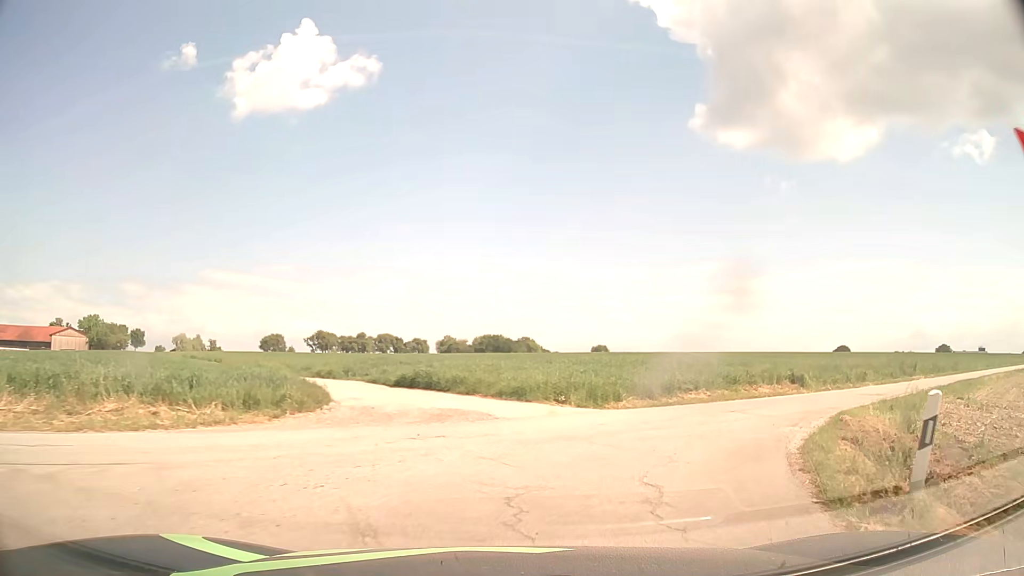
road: unclassified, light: Day
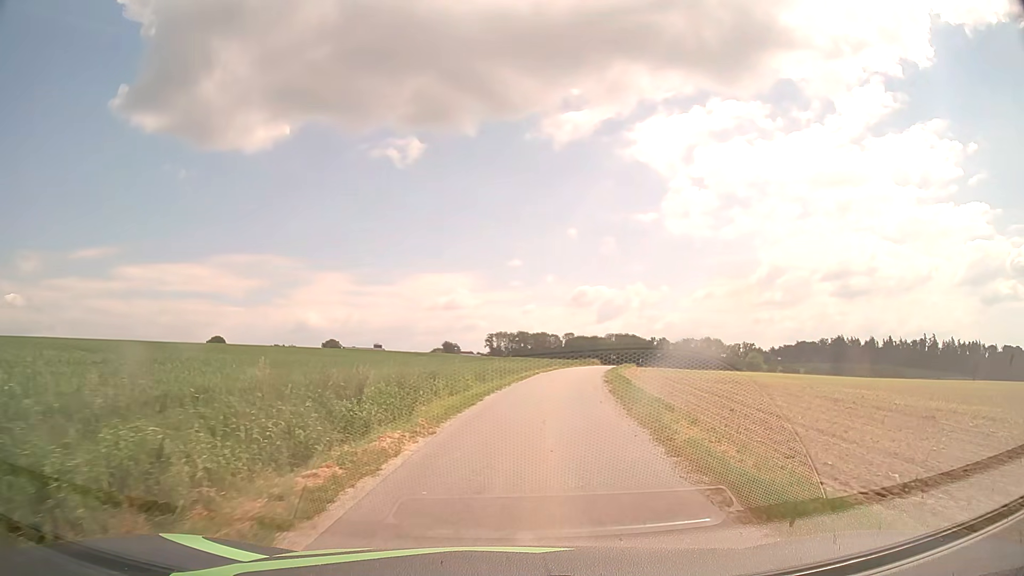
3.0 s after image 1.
(+12.3, +21.4) m; +54°
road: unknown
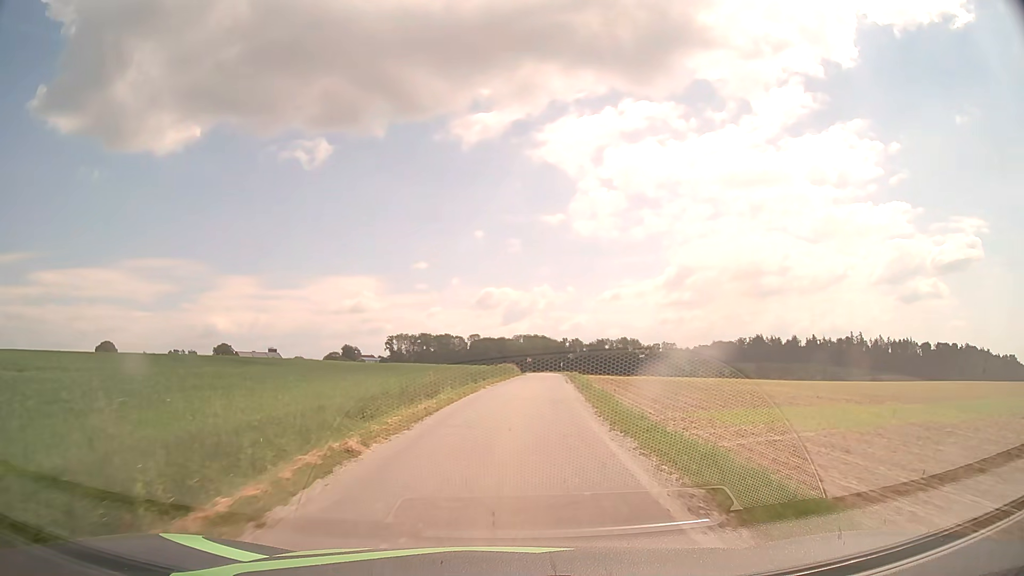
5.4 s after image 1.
(+2.7, +29.4) m; +9°
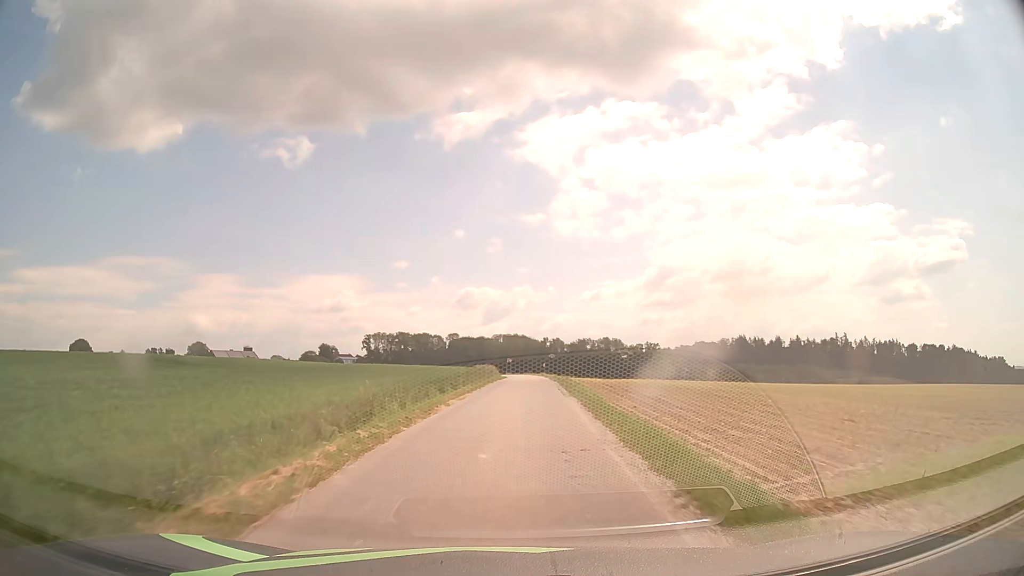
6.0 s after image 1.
(+0.1, +8.7) m; +2°
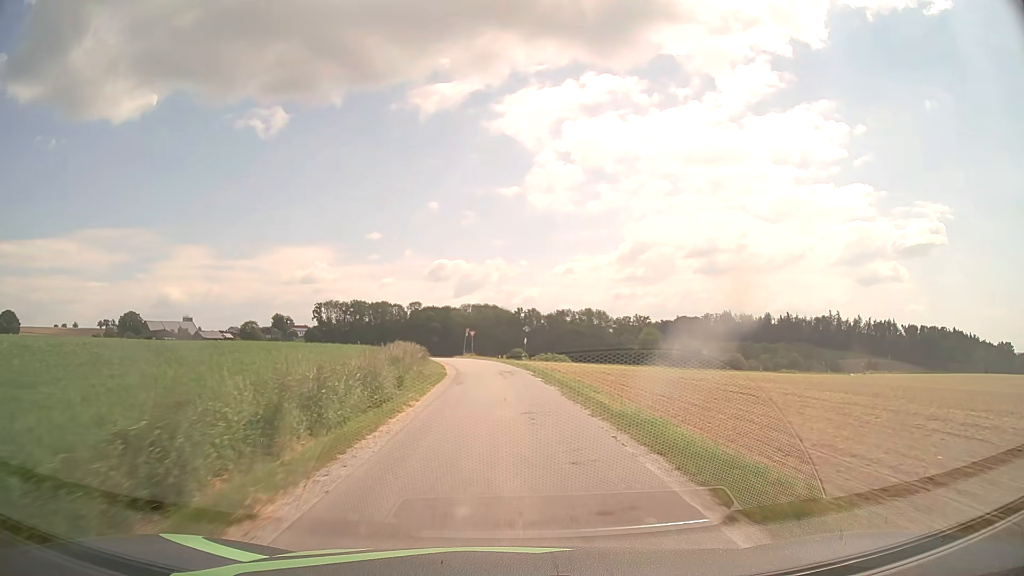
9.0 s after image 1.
(+1.4, +48.2) m; +2°
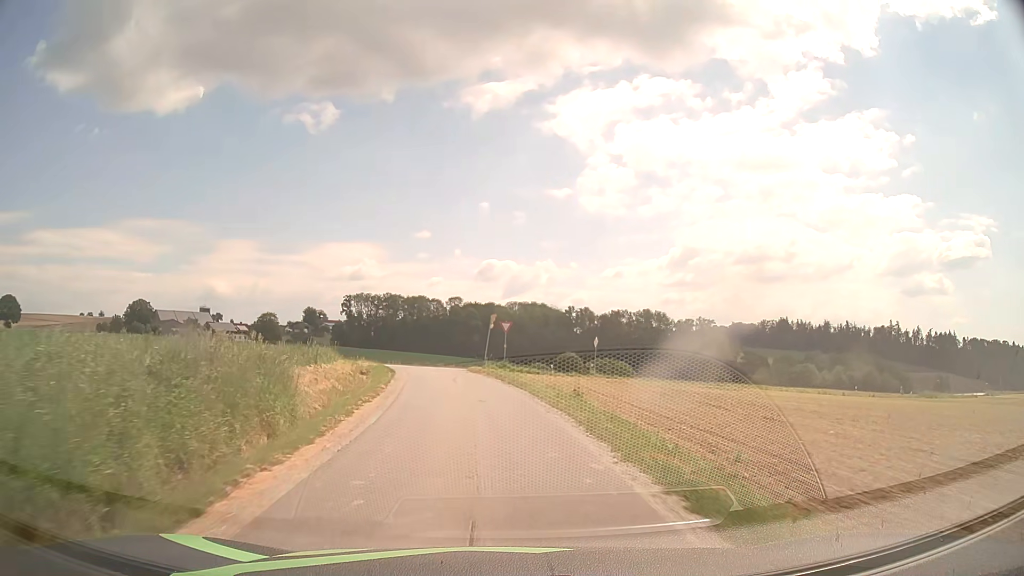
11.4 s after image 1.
(-0.5, +34.5) m; -4°
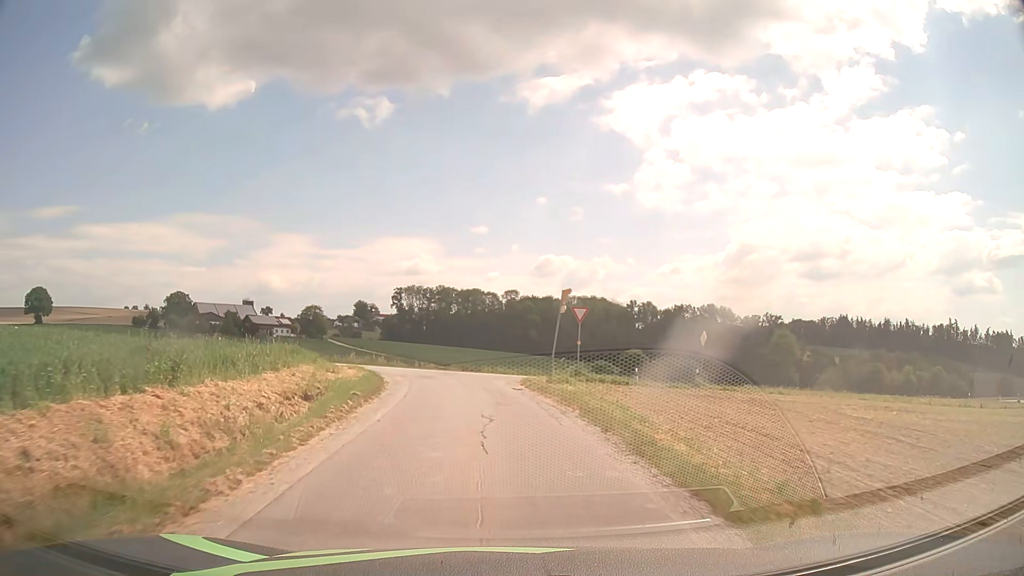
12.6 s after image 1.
(-0.6, +14.9) m; -5°
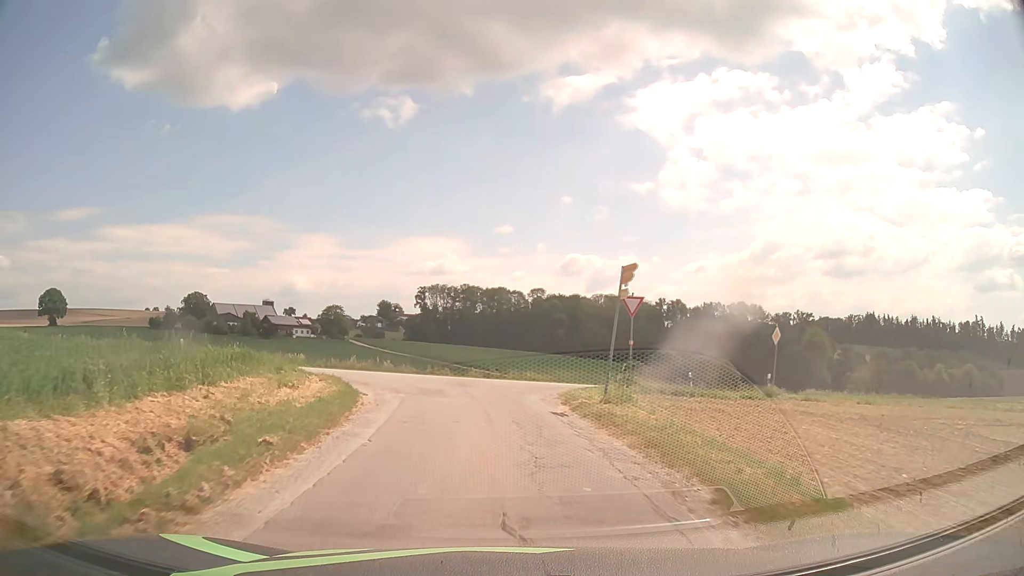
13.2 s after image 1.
(-0.1, +6.7) m; -2°
(0, +10) (0, +20) (+3, +29) (+12, +33) (+22, +35) (+32, +38) (+41, +41) (+50, +45) (+59, +50) (+68, +54) m
